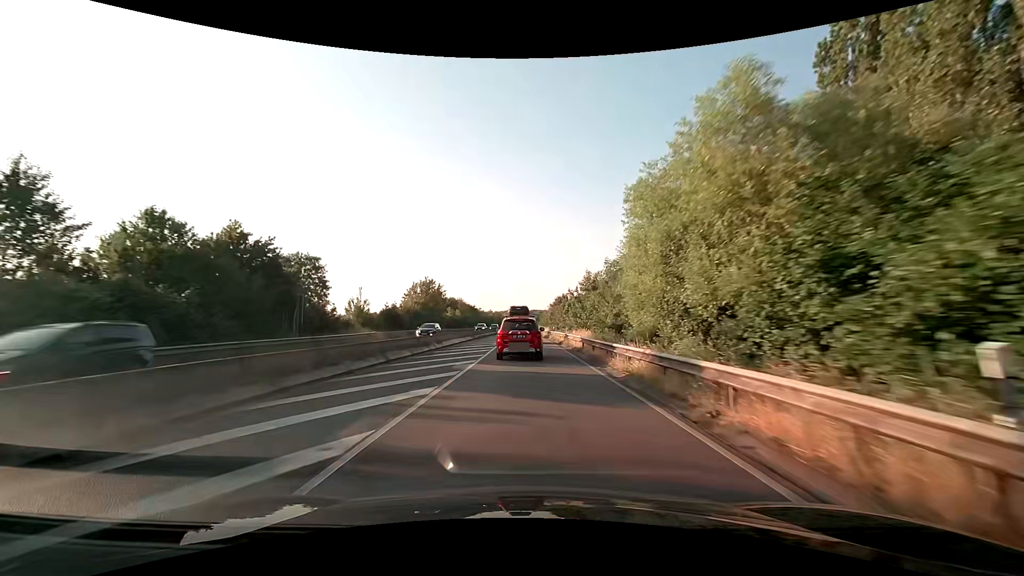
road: trunk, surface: asphalt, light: Day
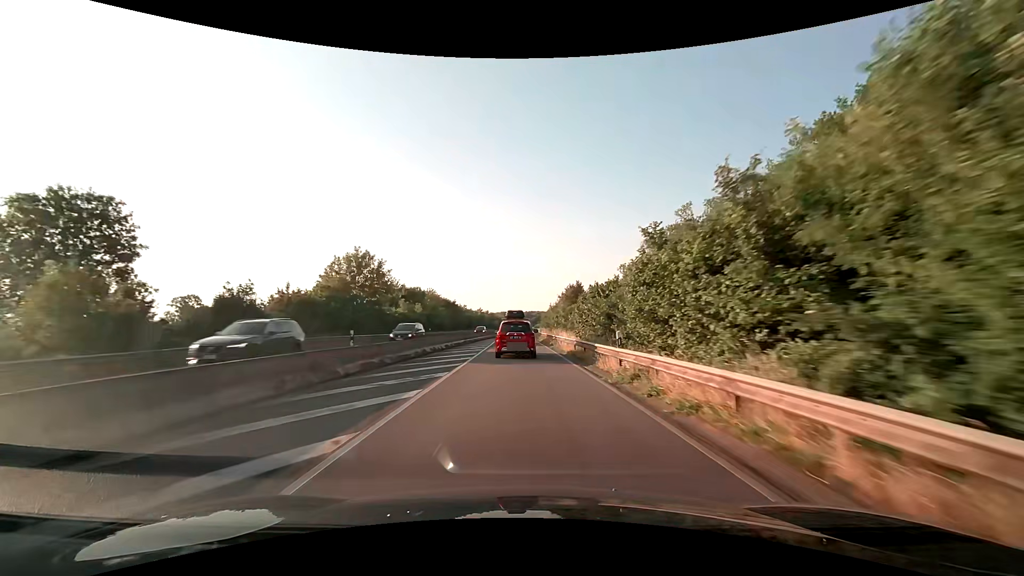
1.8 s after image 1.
(+0.2, +36.7) m; 0°
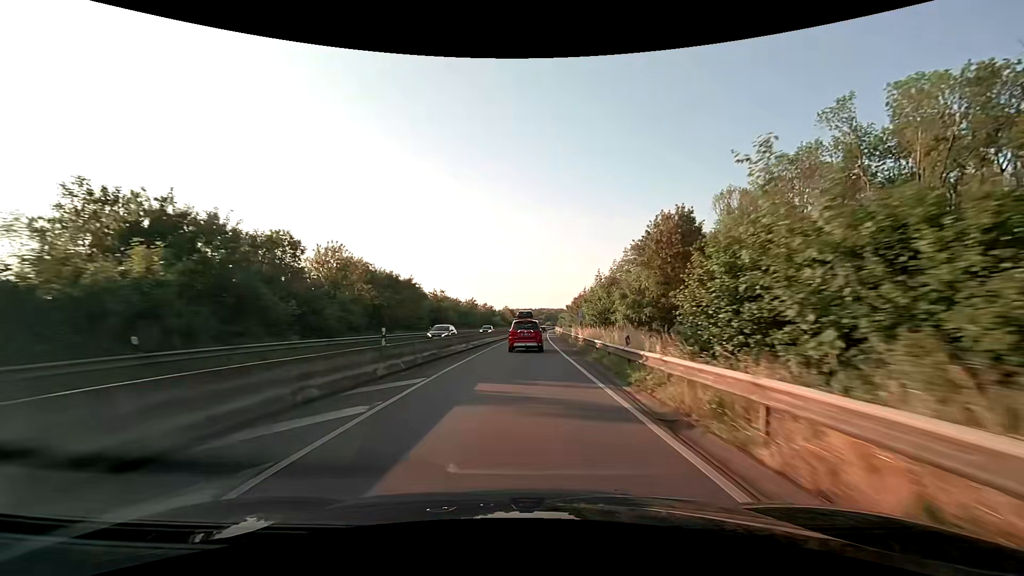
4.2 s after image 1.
(-0.3, +49.4) m; -1°
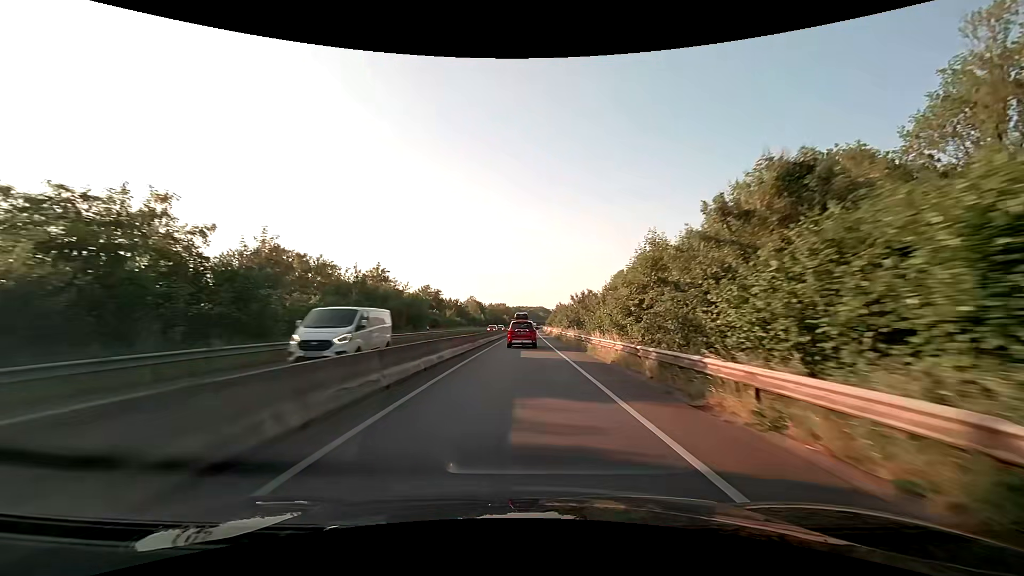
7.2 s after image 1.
(+1.4, +62.6) m; +3°
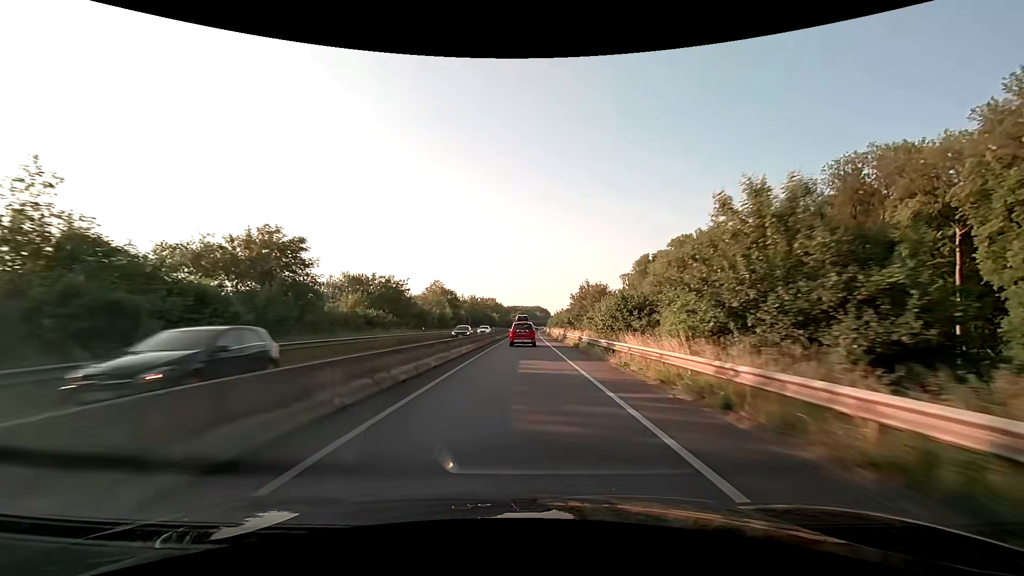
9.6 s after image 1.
(+0.3, +51.0) m; 0°
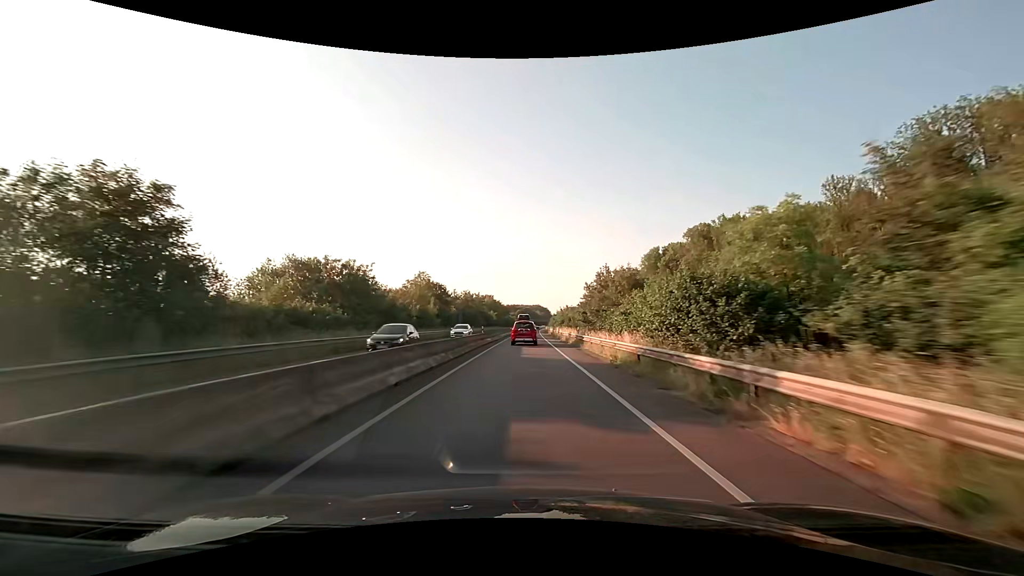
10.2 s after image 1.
(+0.1, +13.0) m; +1°
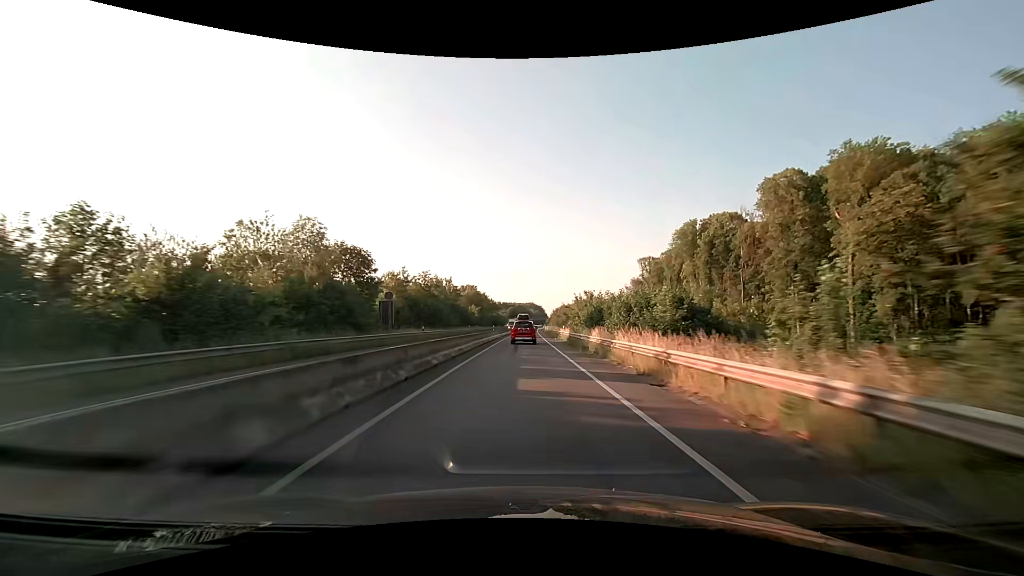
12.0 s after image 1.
(0.0, +39.4) m; +1°
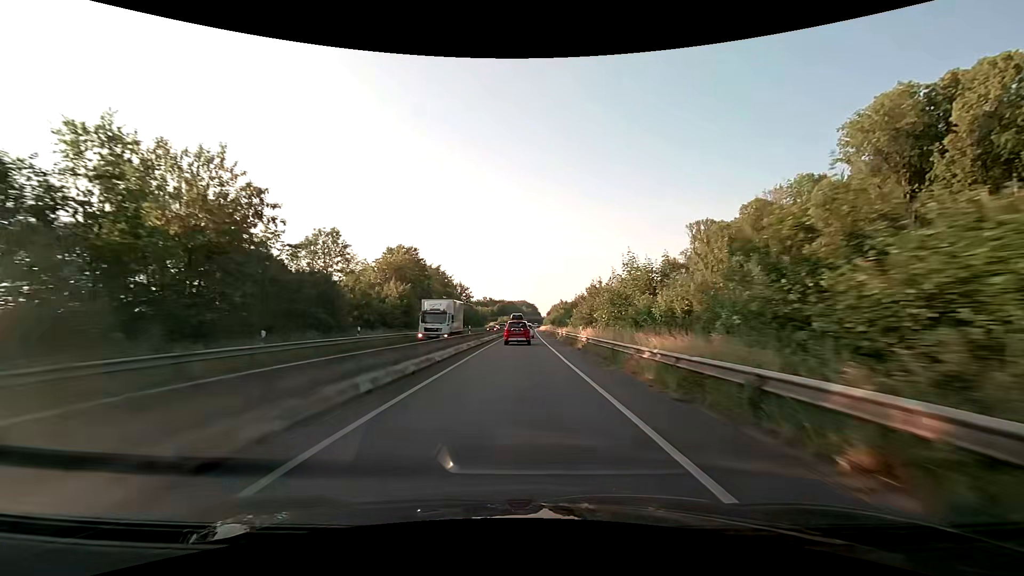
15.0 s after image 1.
(+0.3, +66.5) m; +1°
(0, +10) (0, +20) (0, +30) (0, +40) (0, +50) (0, +60) (0, +70) (0, +80) (0, +90) (+1, +100) m
